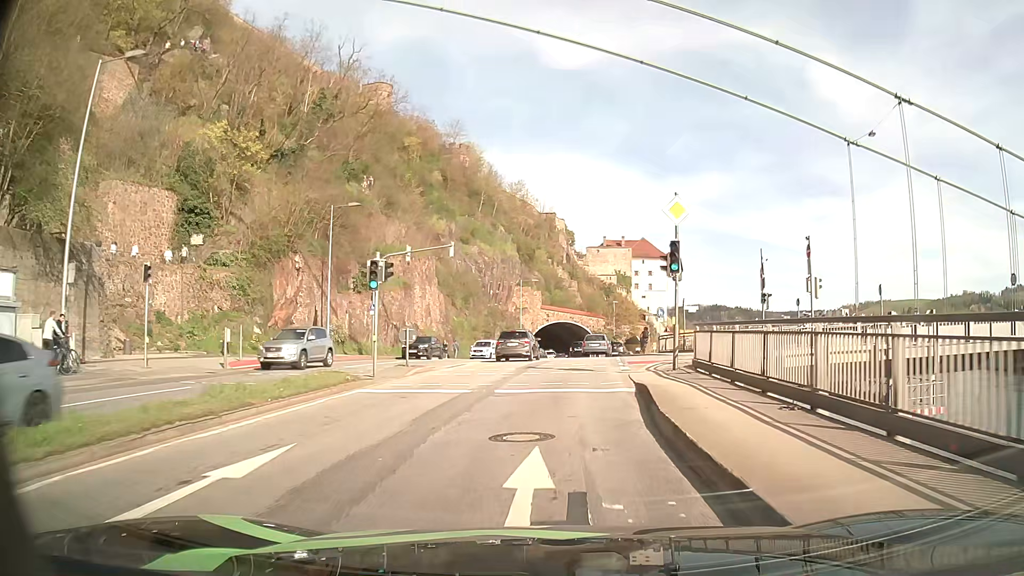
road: primary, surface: asphalt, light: Day
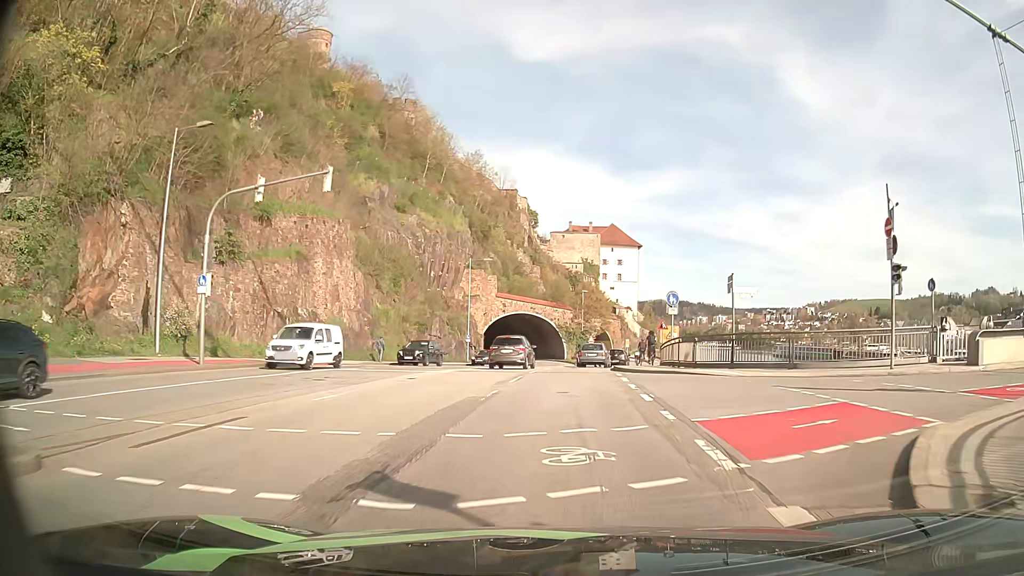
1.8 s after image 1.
(+0.5, +17.7) m; +3°
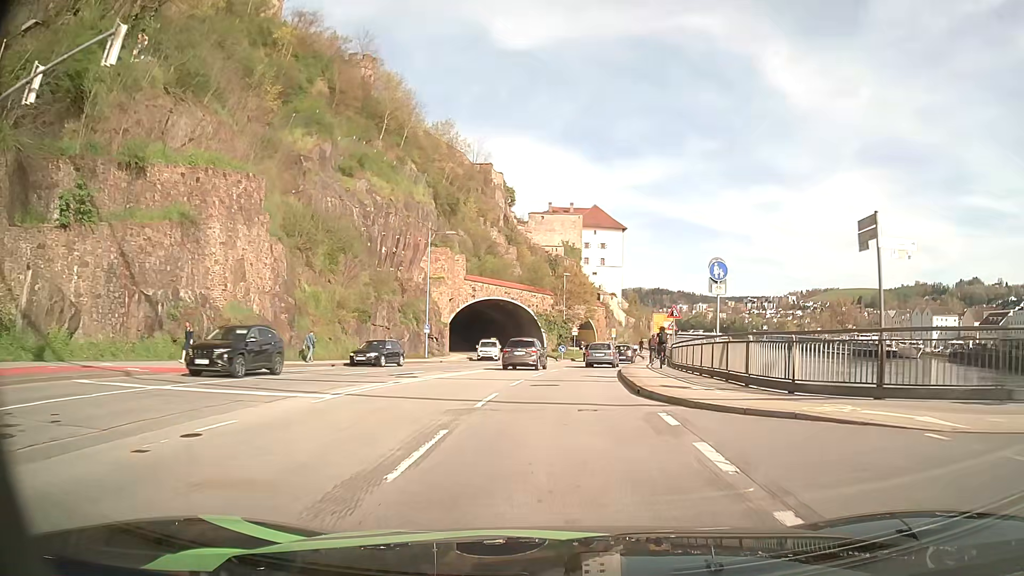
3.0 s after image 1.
(+0.2, +12.0) m; +2°
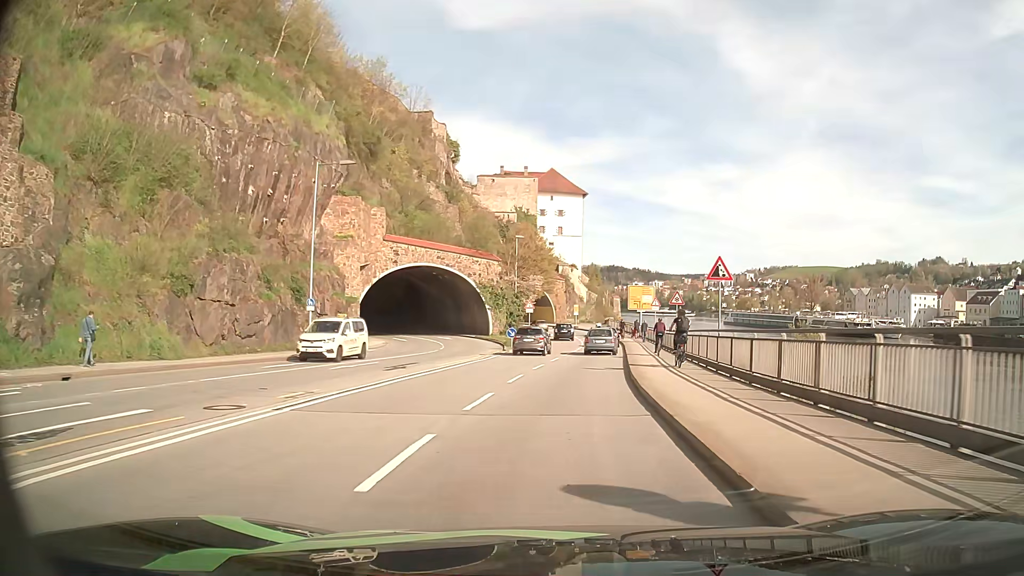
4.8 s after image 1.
(+0.7, +18.3) m; +4°
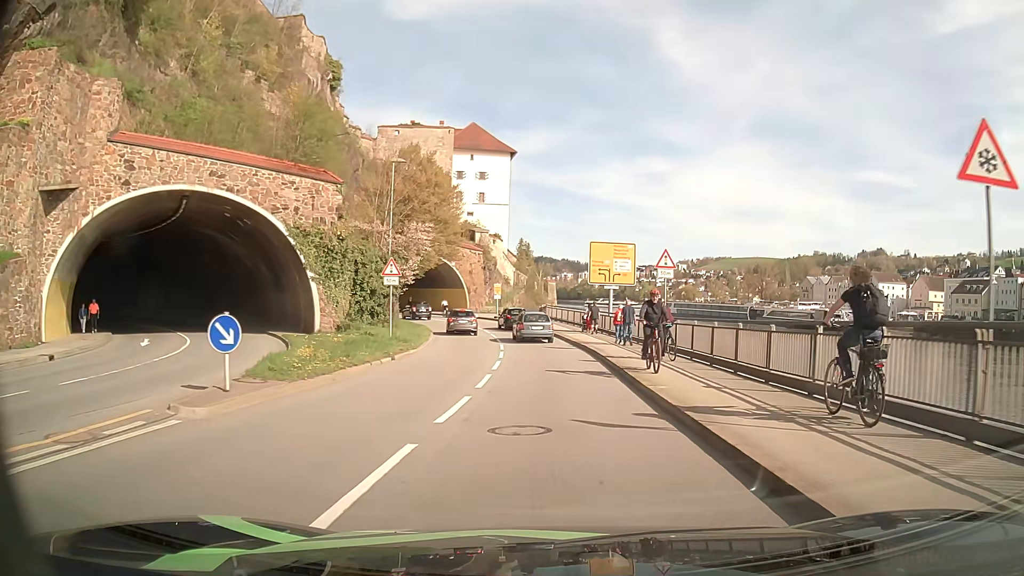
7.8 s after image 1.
(+1.8, +30.7) m; +6°
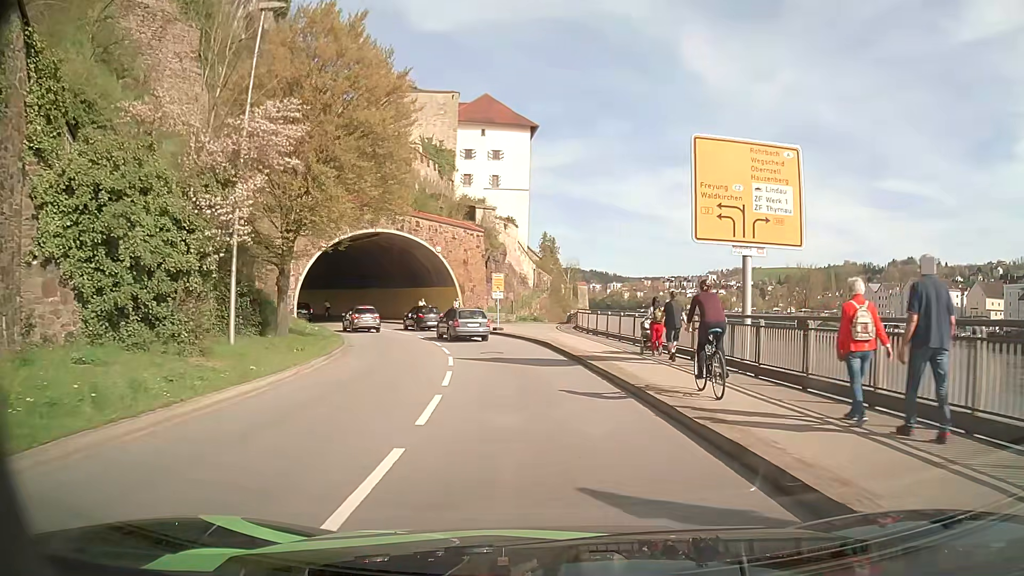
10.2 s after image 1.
(-0.3, +23.2) m; -3°
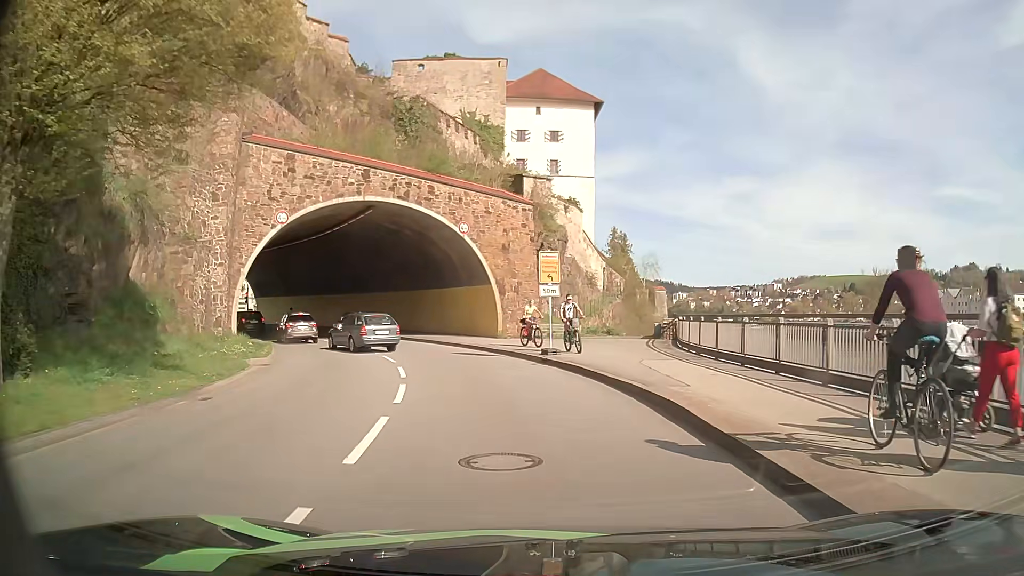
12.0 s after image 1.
(-0.6, +15.8) m; -6°
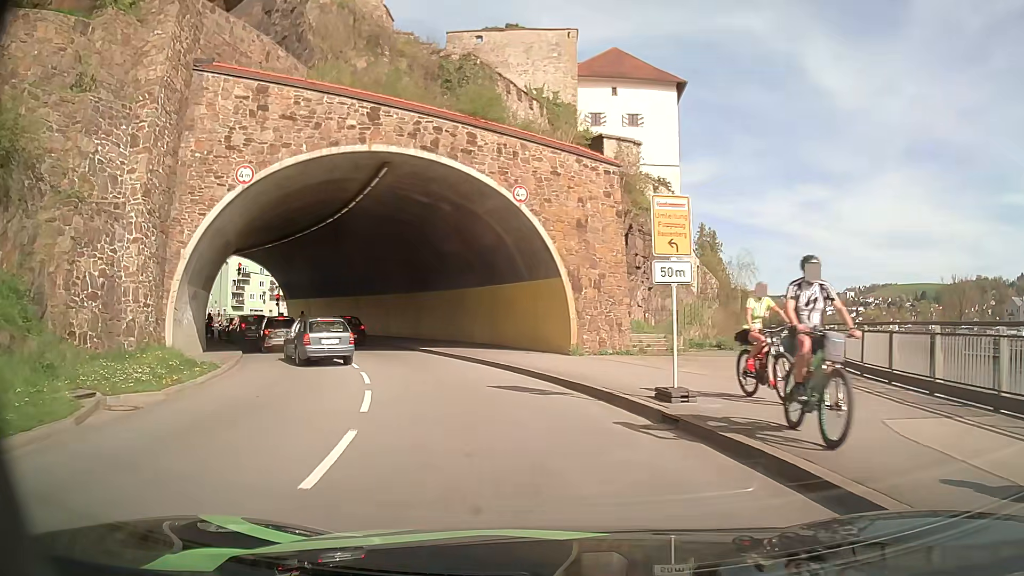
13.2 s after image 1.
(-0.5, +10.0) m; -6°
